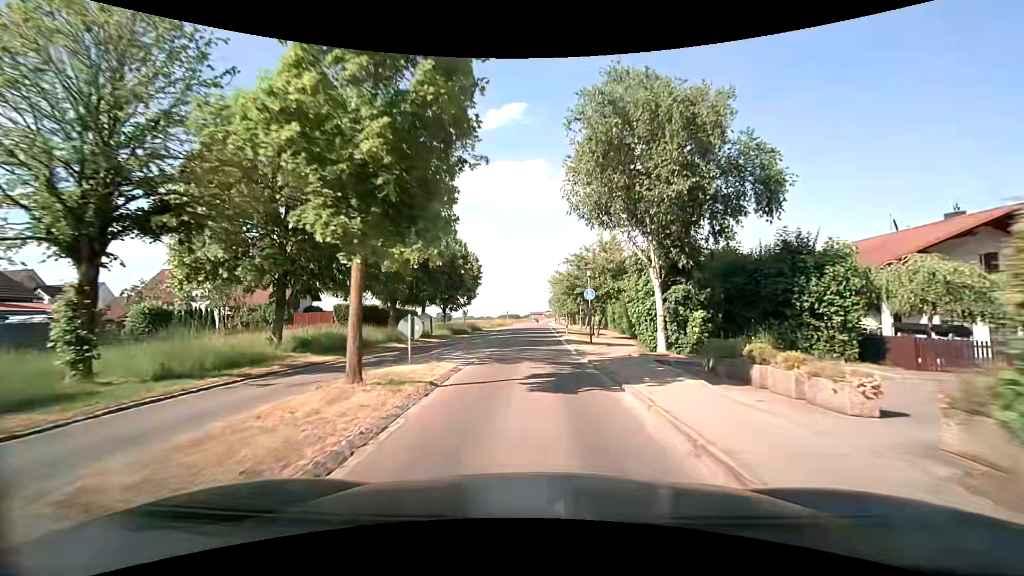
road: secondary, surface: asphalt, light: Day
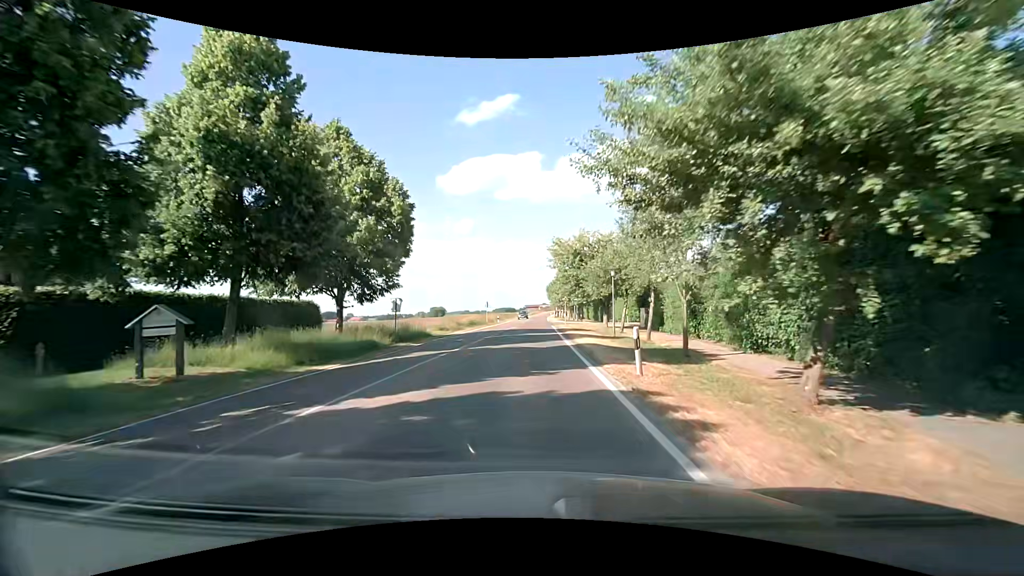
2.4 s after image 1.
(+0.1, +29.6) m; 0°
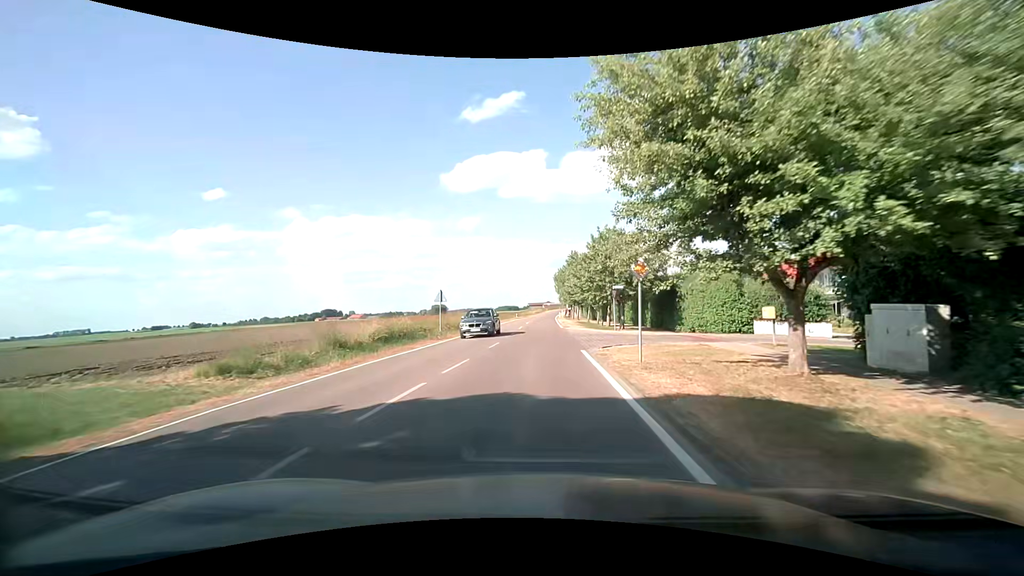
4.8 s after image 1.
(+0.1, +30.4) m; 0°
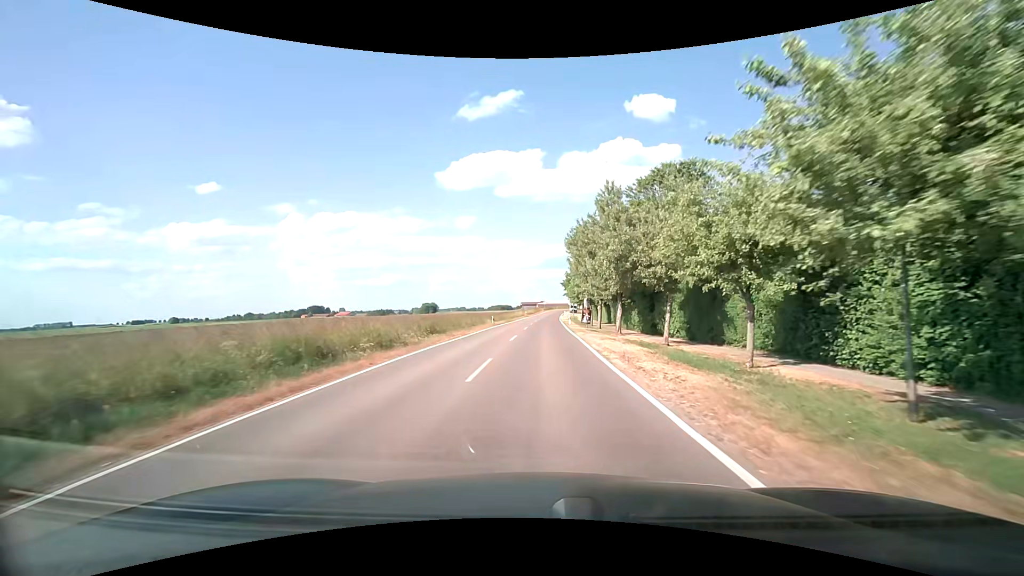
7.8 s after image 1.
(-0.2, +38.4) m; 0°
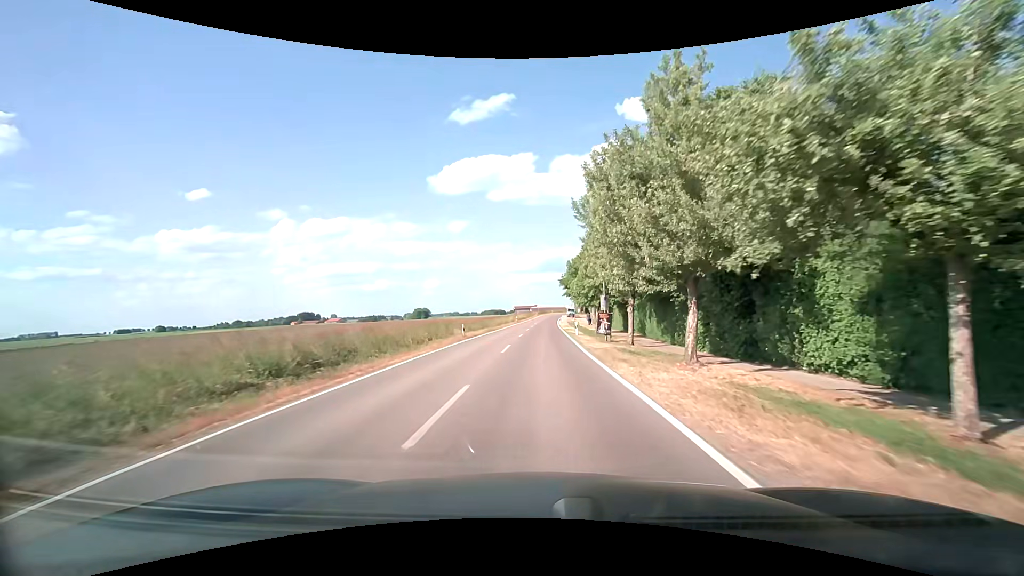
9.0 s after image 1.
(+0.2, +15.9) m; +1°
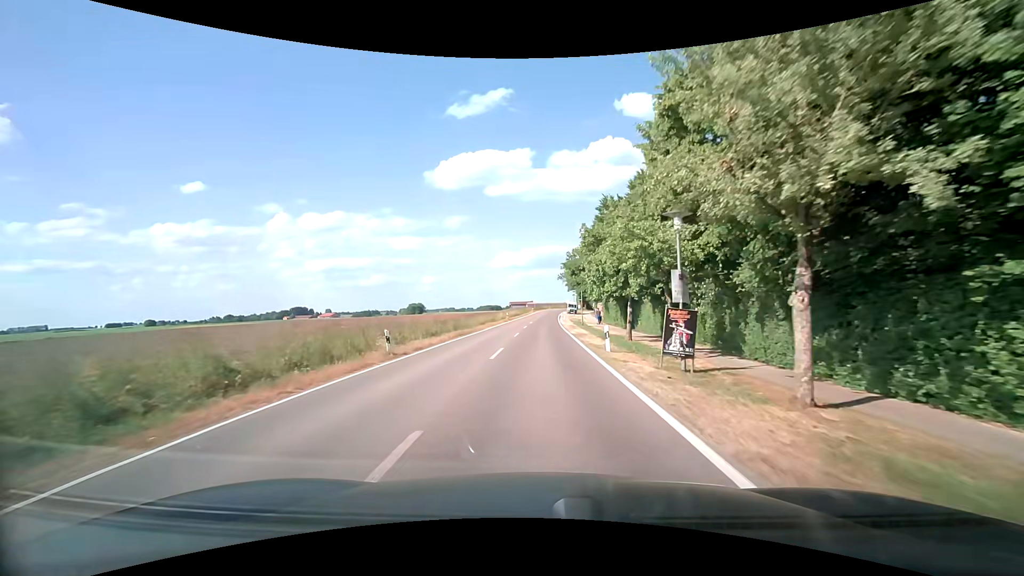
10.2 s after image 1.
(0.0, +15.9) m; 0°
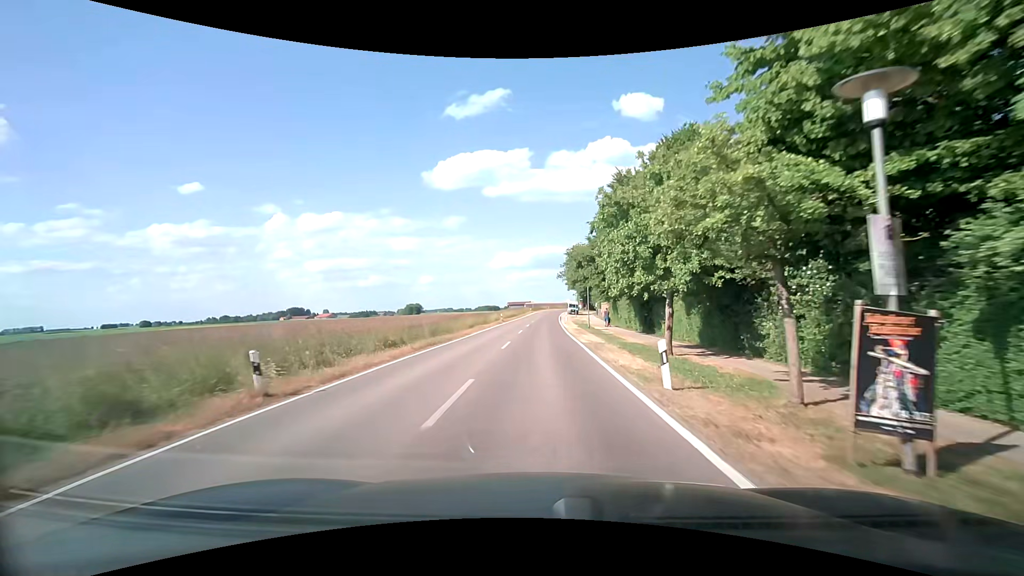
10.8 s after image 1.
(0.0, +7.8) m; 0°
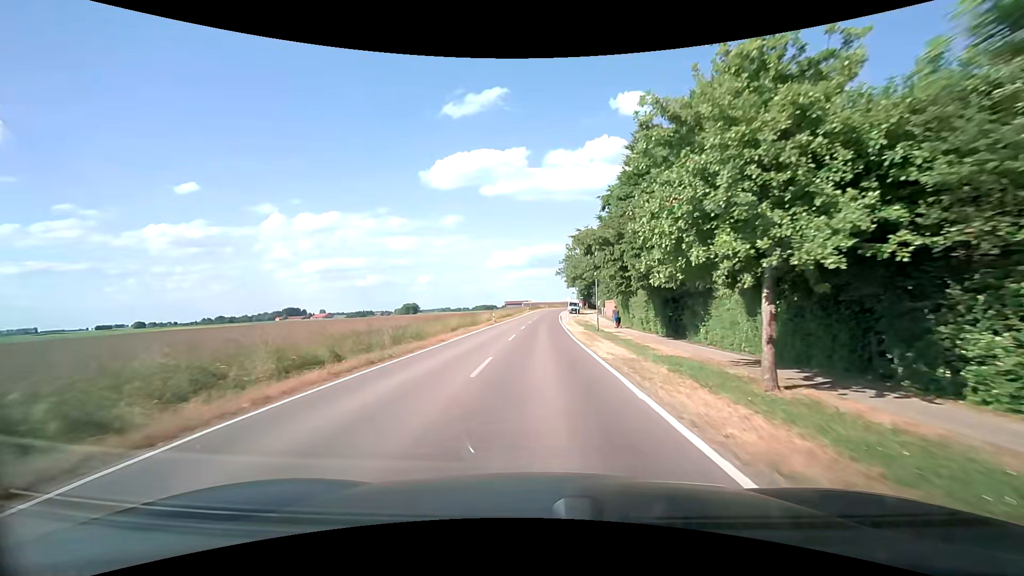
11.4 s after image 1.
(+0.1, +7.7) m; +1°
(0, +10) (0, +20) (0, +30) (0, +40) (+1, +50) (+1, +60) (+1, +70) (+2, +80) (+2, +90) (+3, +100) m
